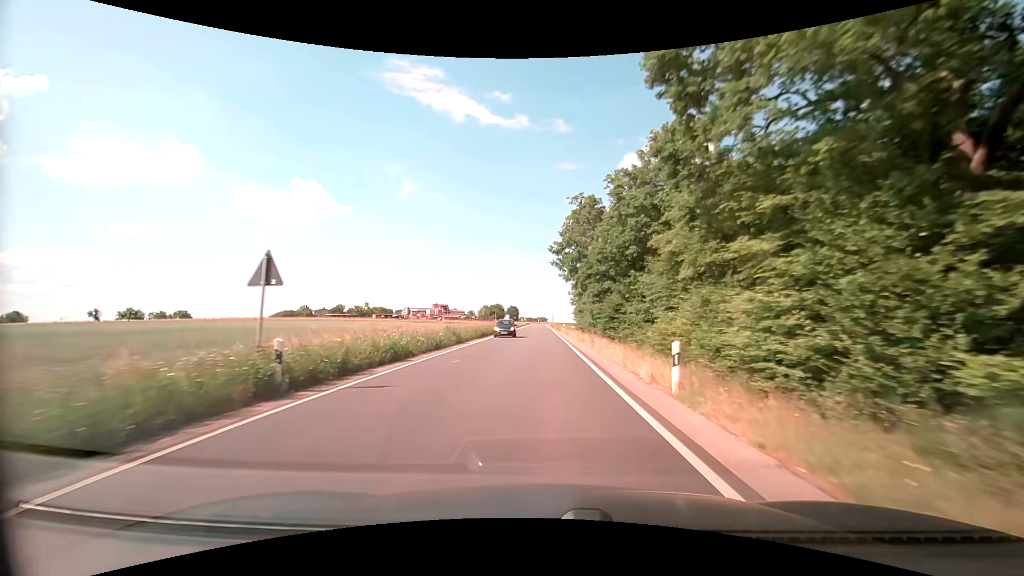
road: secondary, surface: asphalt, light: Day
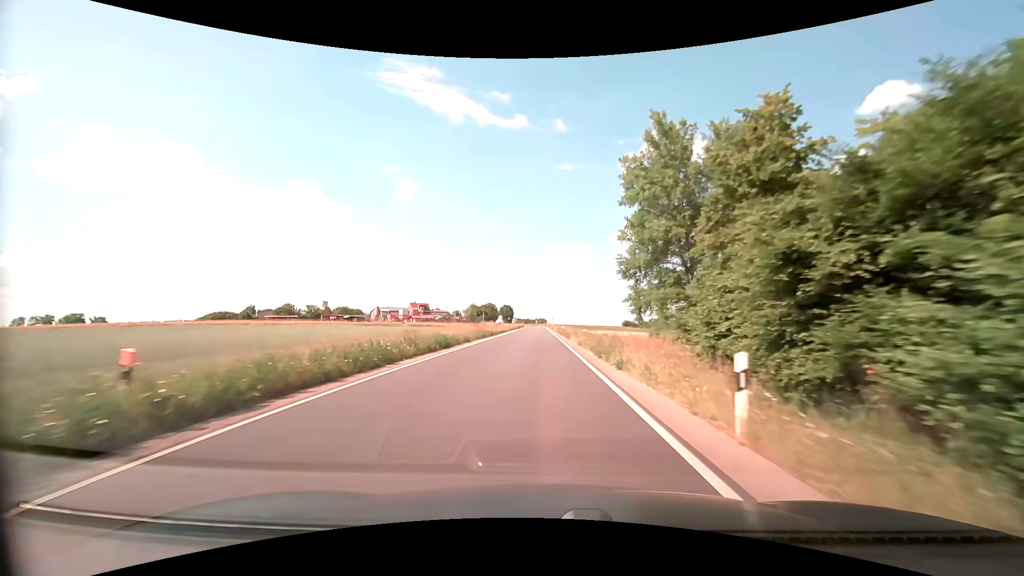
(-0.2, +53.5) m; 0°
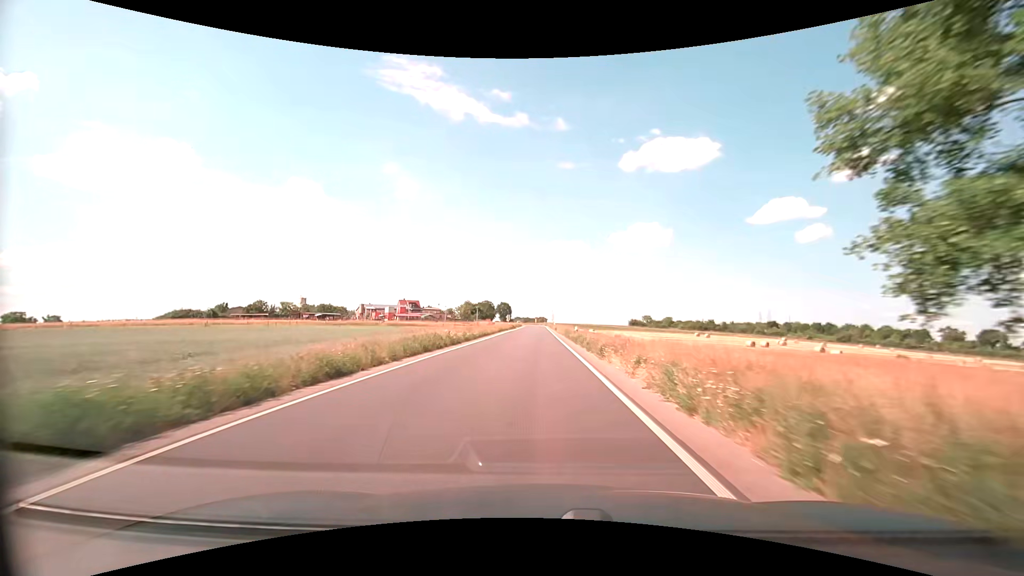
(-0.1, +21.5) m; 0°
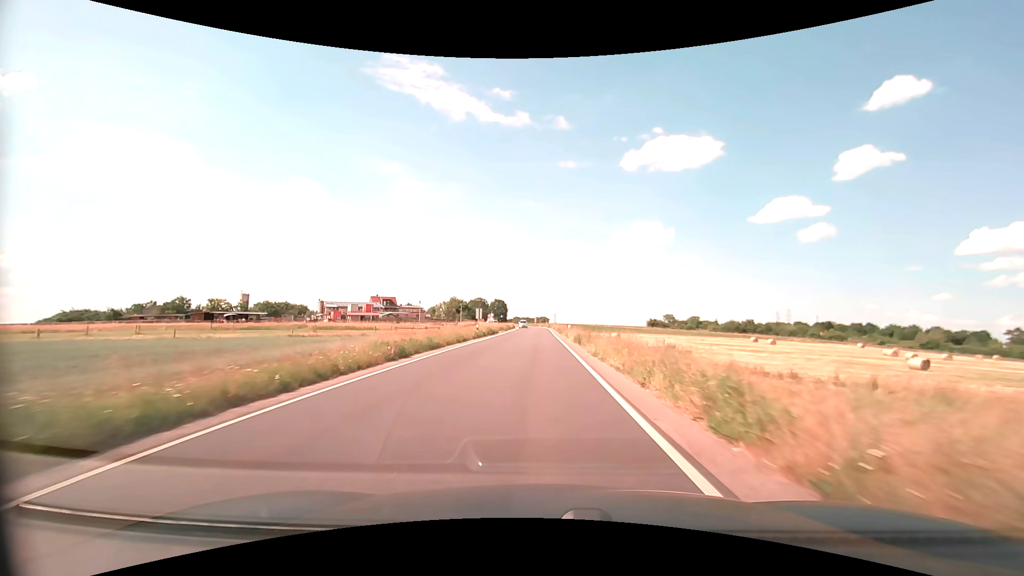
(+0.1, +42.9) m; 0°
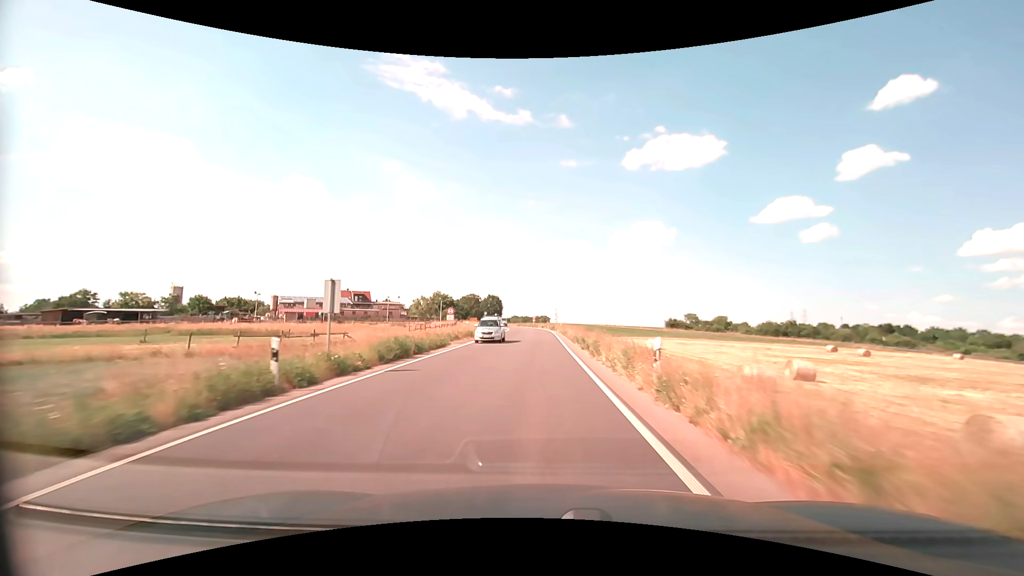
(0.0, +32.2) m; 0°
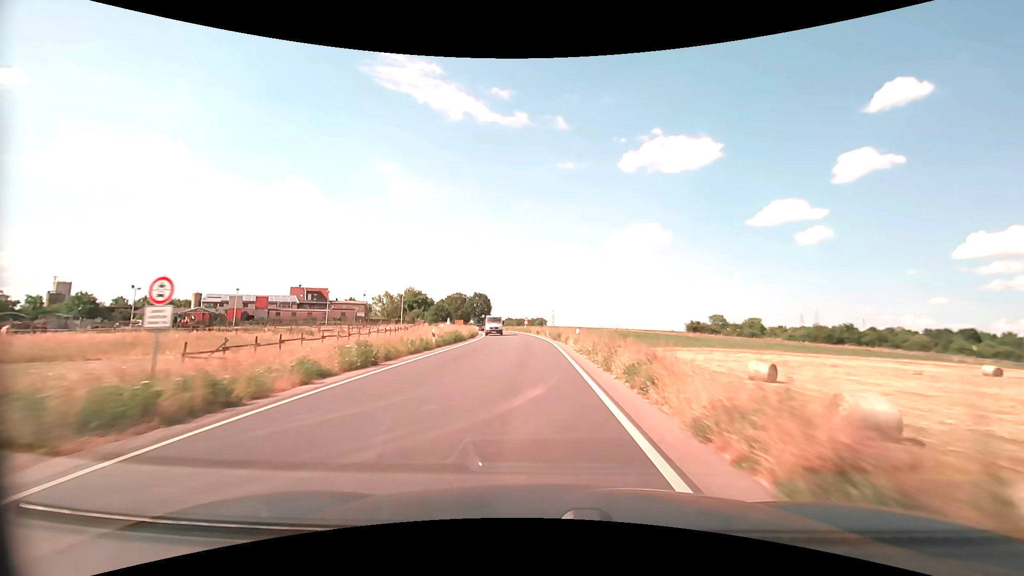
(+0.1, +32.2) m; 0°
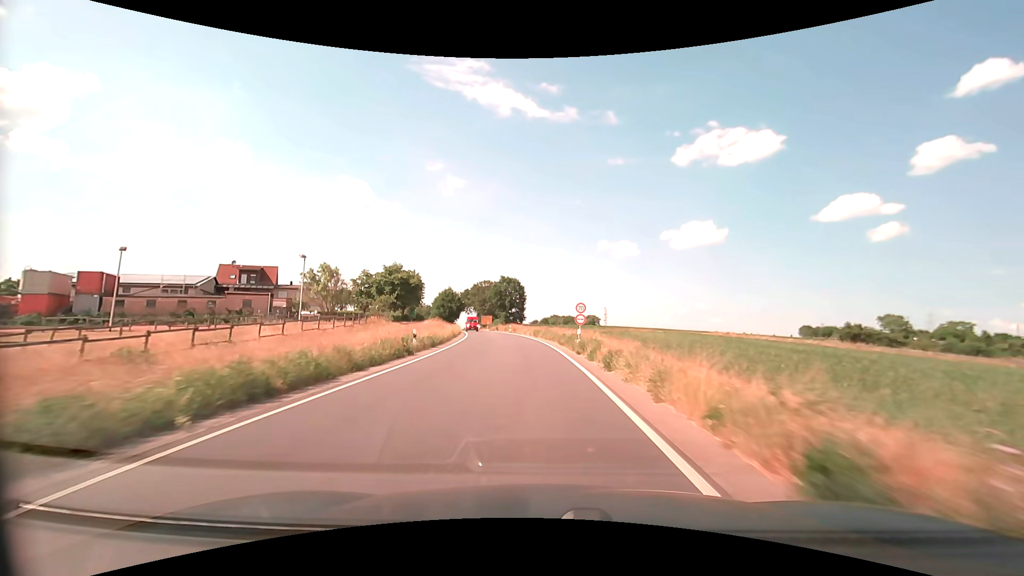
(-1.8, +53.6) m; -5°
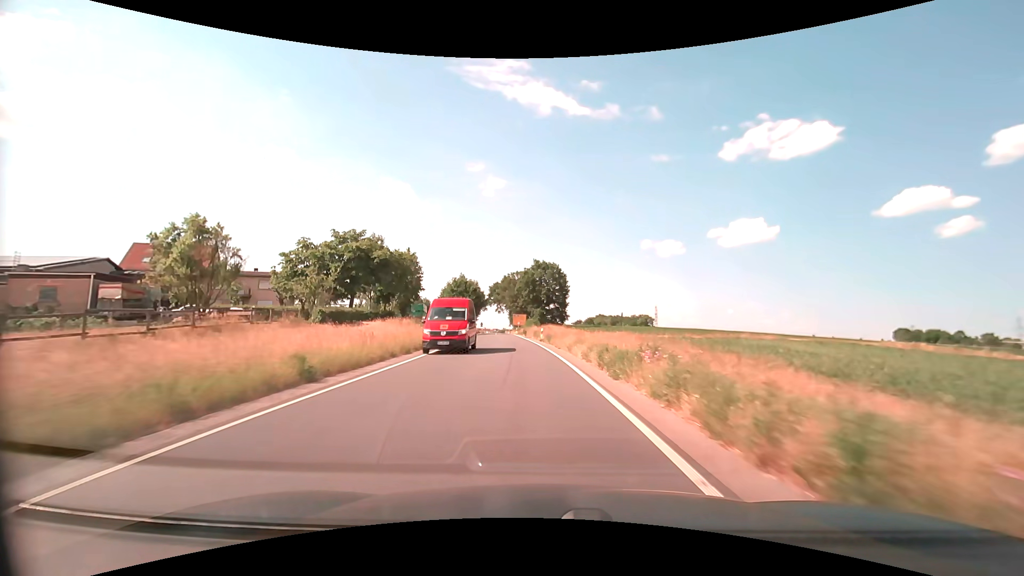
(-1.1, +32.3) m; -5°
(0, +10) (-1, +20) (-1, +30) (-2, +40) (-3, +50) (-4, +60) (-5, +70) (-6, +80) (-7, +90) (-8, +100) m
